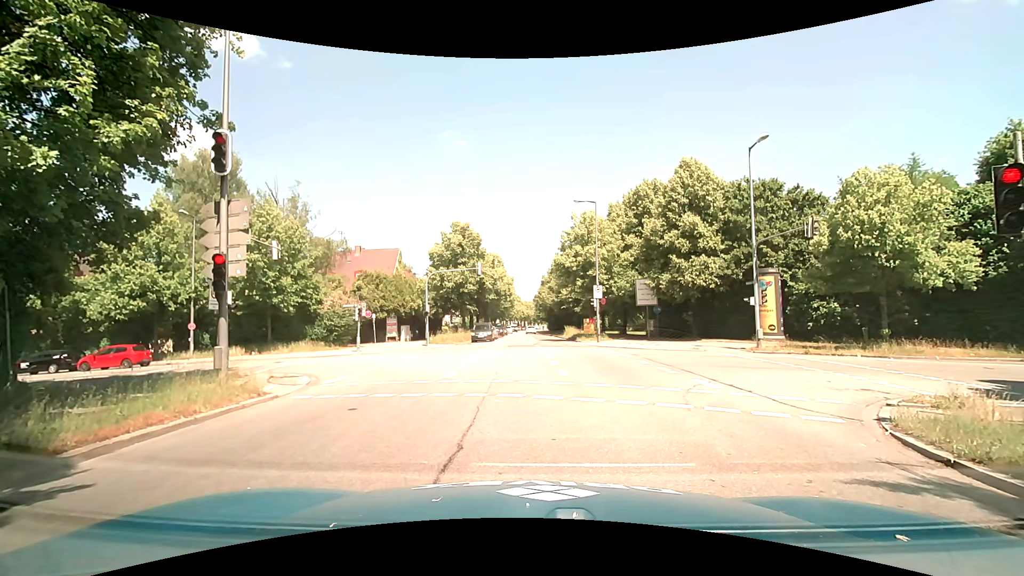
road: secondary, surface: asphalt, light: Day
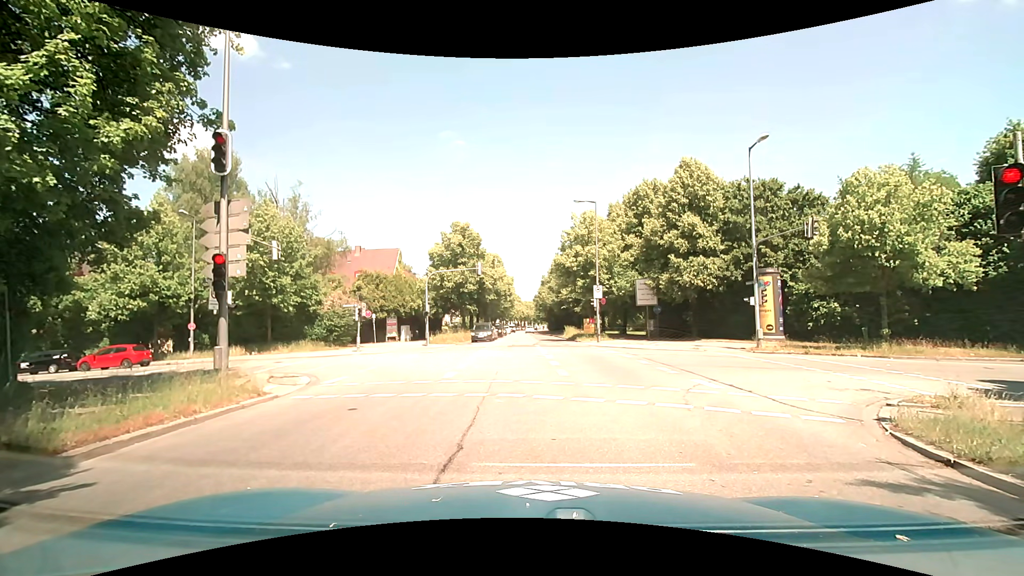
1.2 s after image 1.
(0.0, 0.0) m; 0°
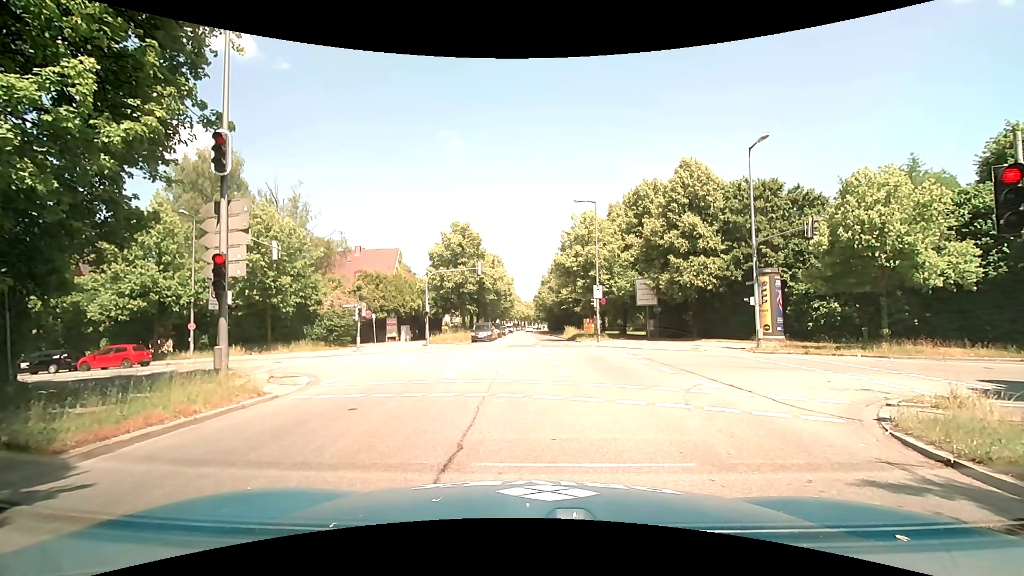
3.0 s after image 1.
(0.0, 0.0) m; 0°
